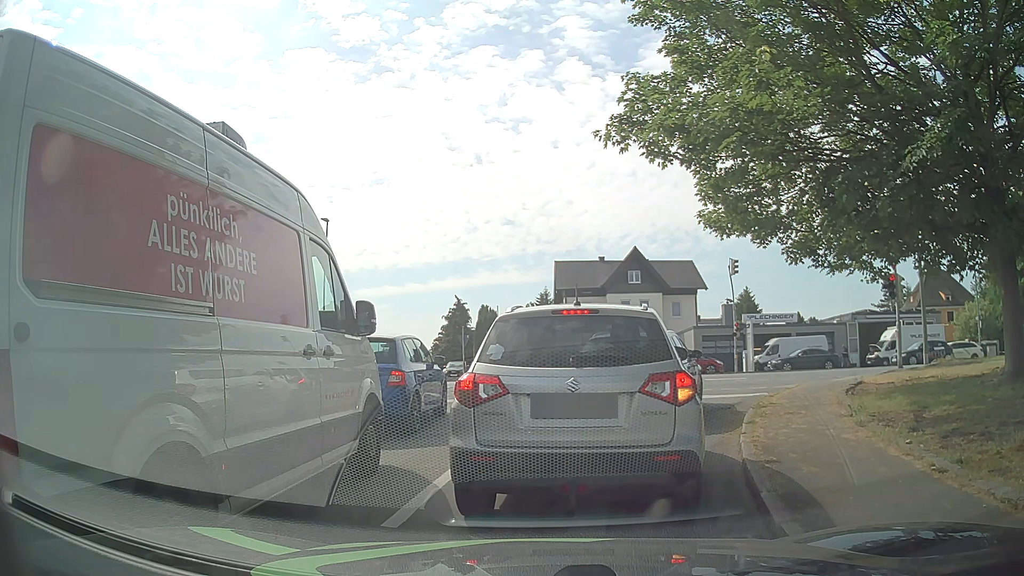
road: residential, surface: asphalt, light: Day
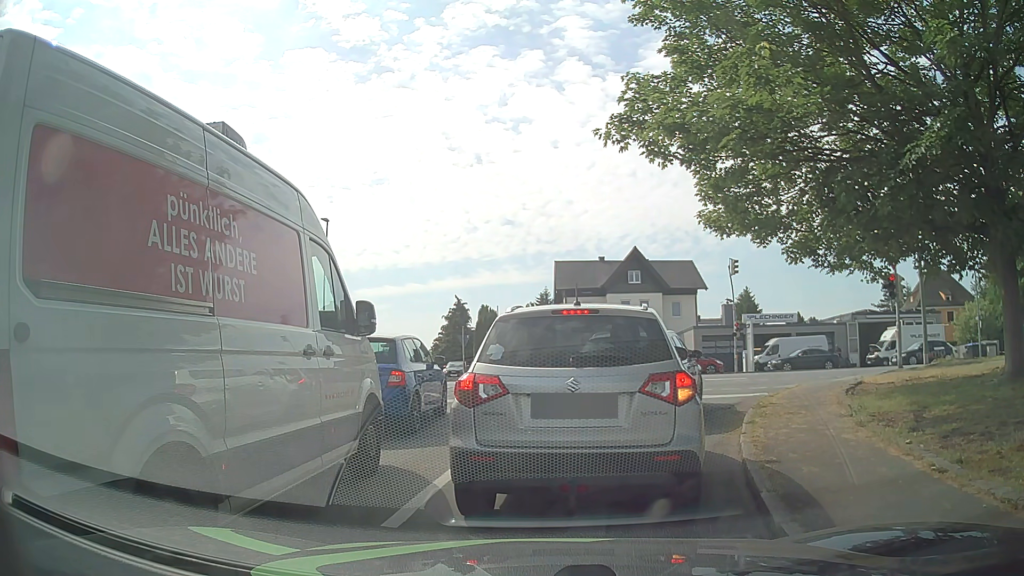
(0.0, 0.0) m; 0°
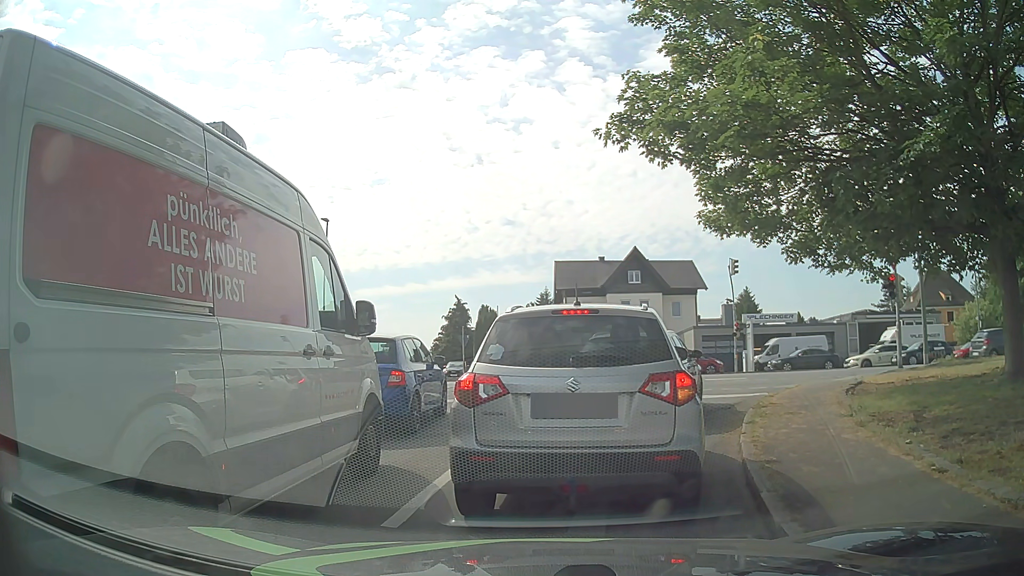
(0.0, 0.0) m; 0°
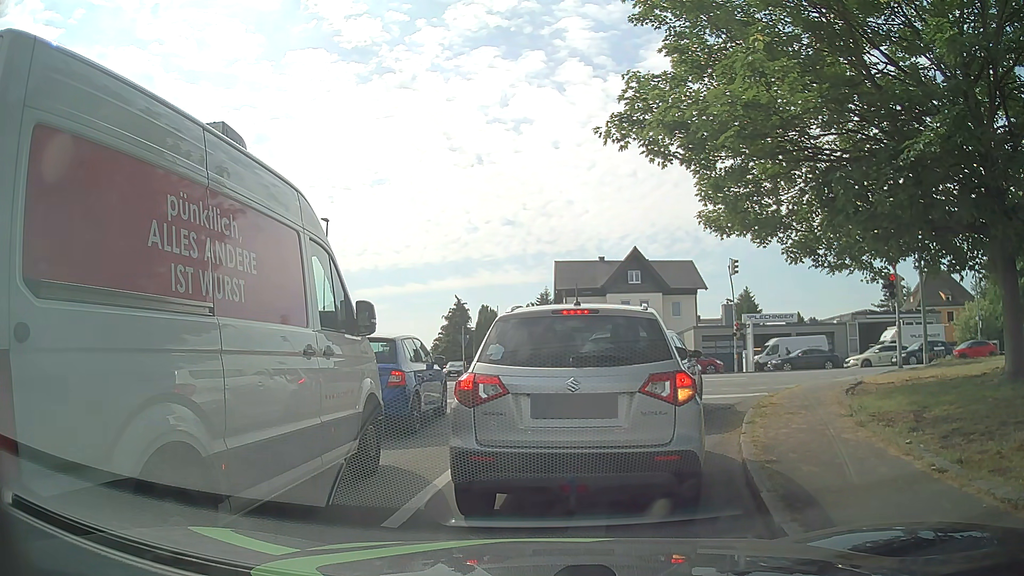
(0.0, 0.0) m; 0°
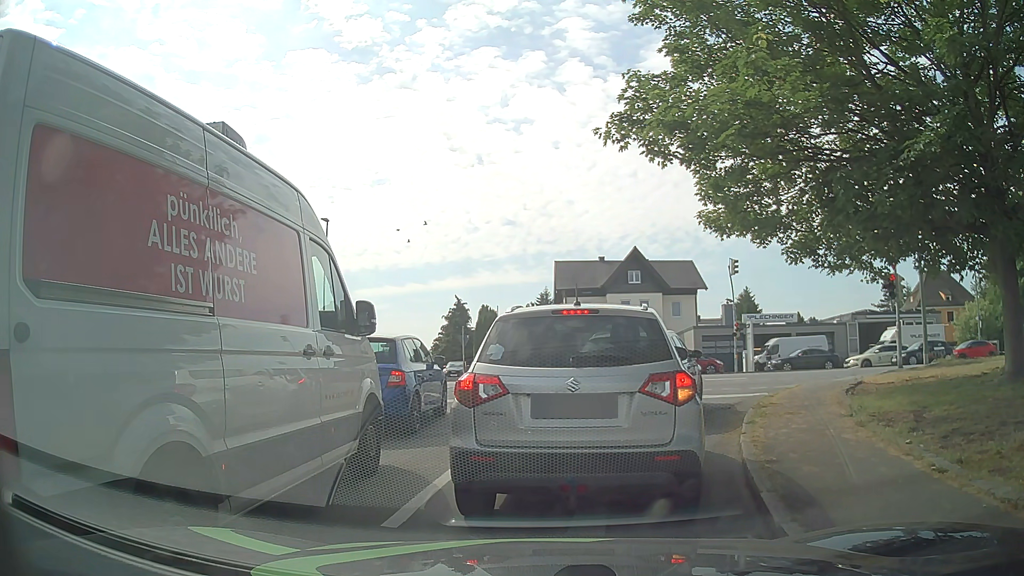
(0.0, 0.0) m; 0°
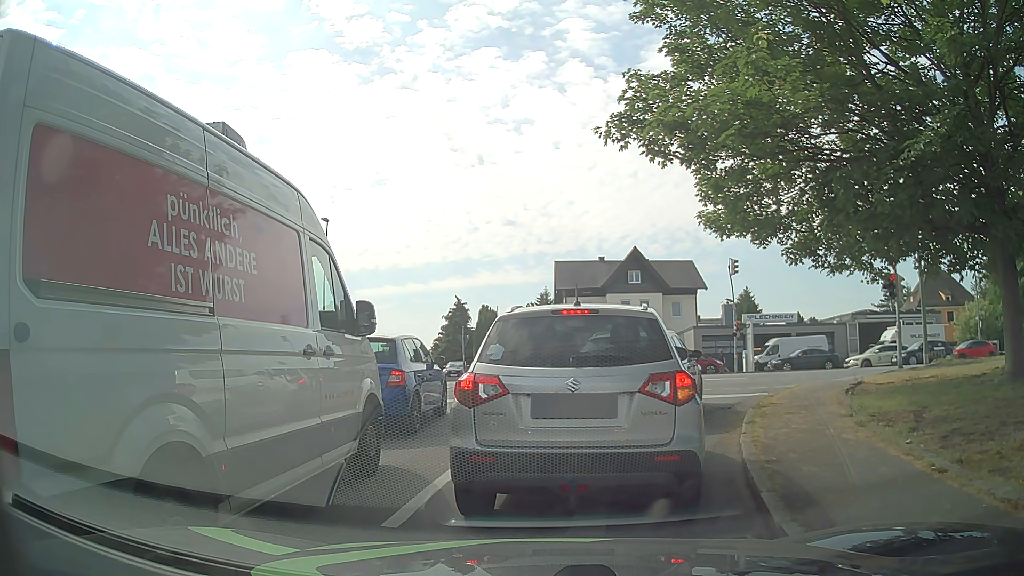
(0.0, 0.0) m; 0°
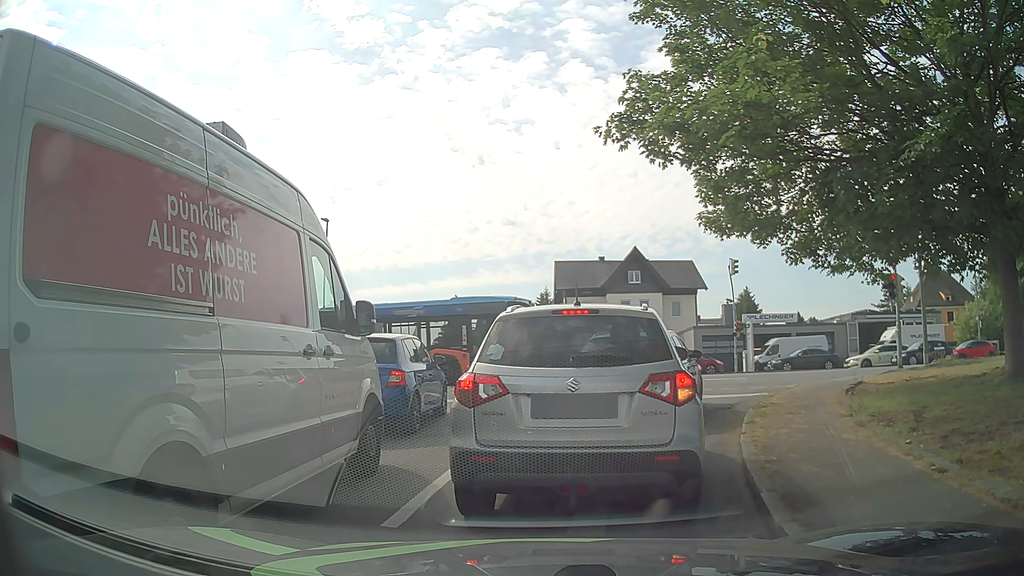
(0.0, 0.0) m; 0°
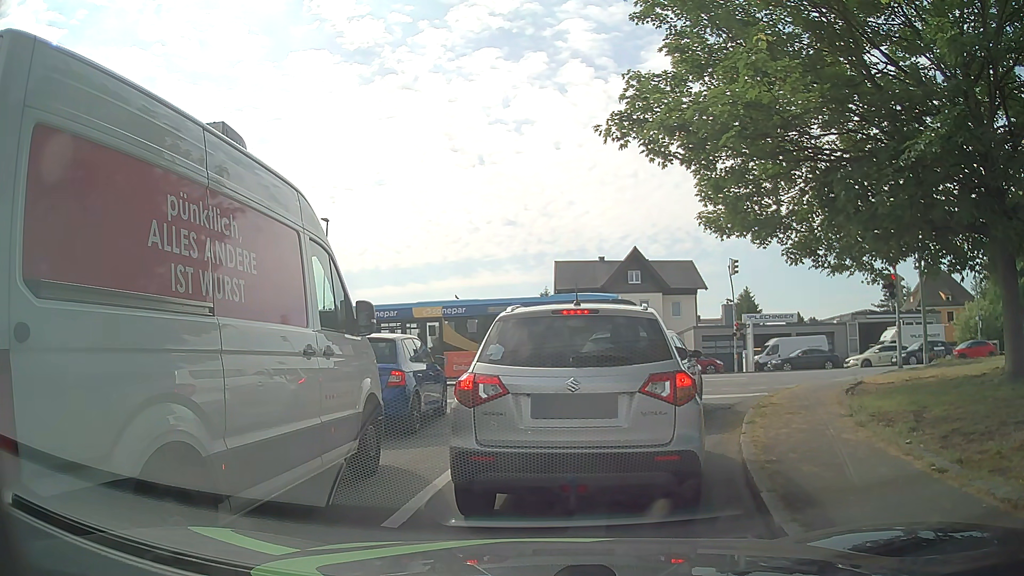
(0.0, 0.0) m; 0°
